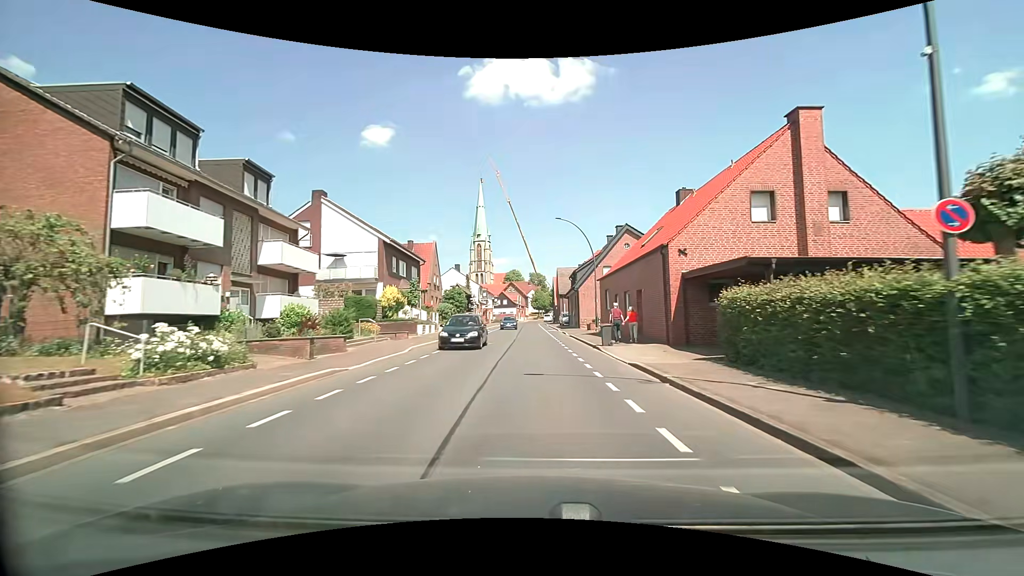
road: secondary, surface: asphalt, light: Day
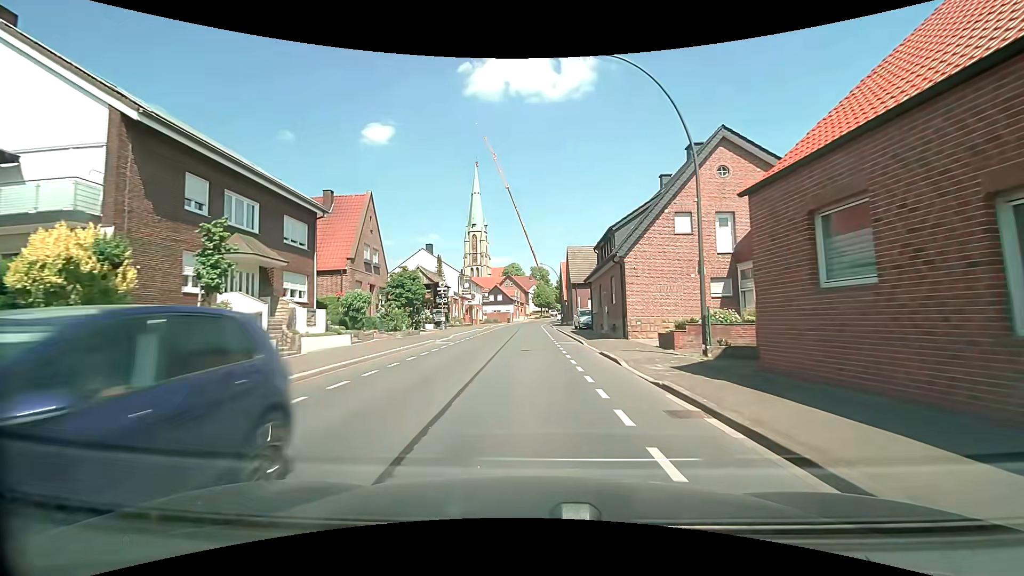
(0.0, +25.2) m; -1°
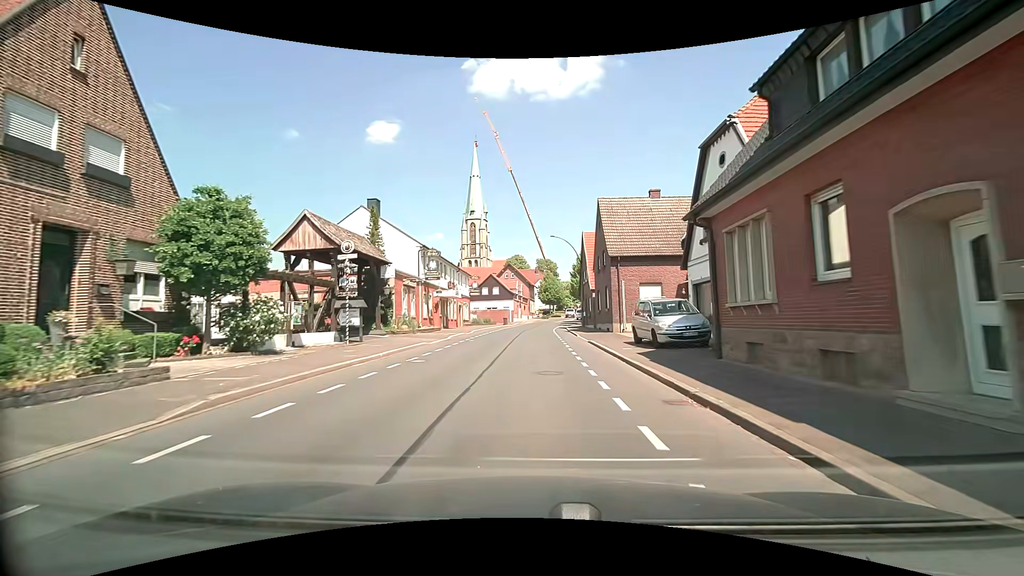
(-0.1, +25.4) m; 0°
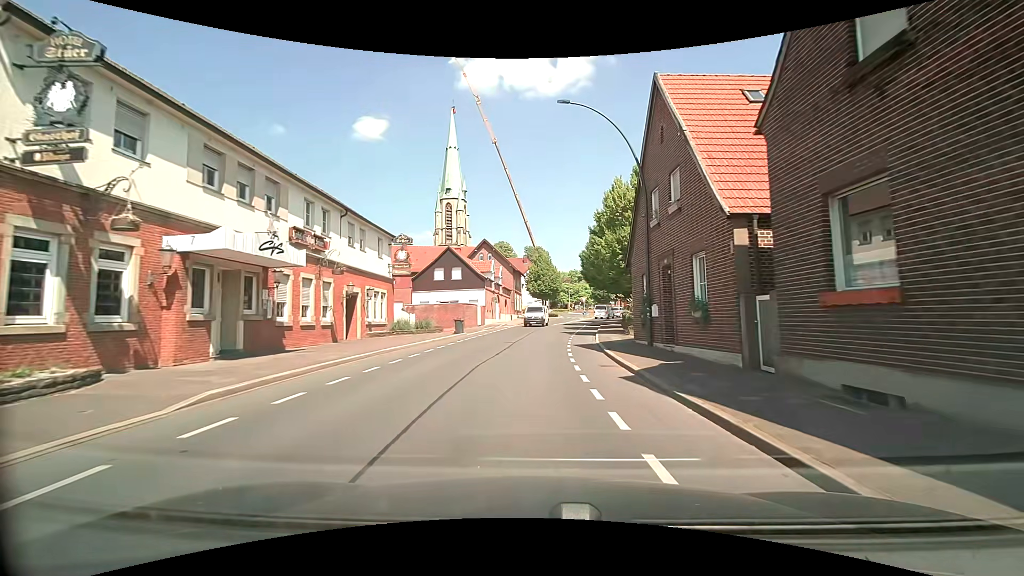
(+0.2, +31.6) m; +1°
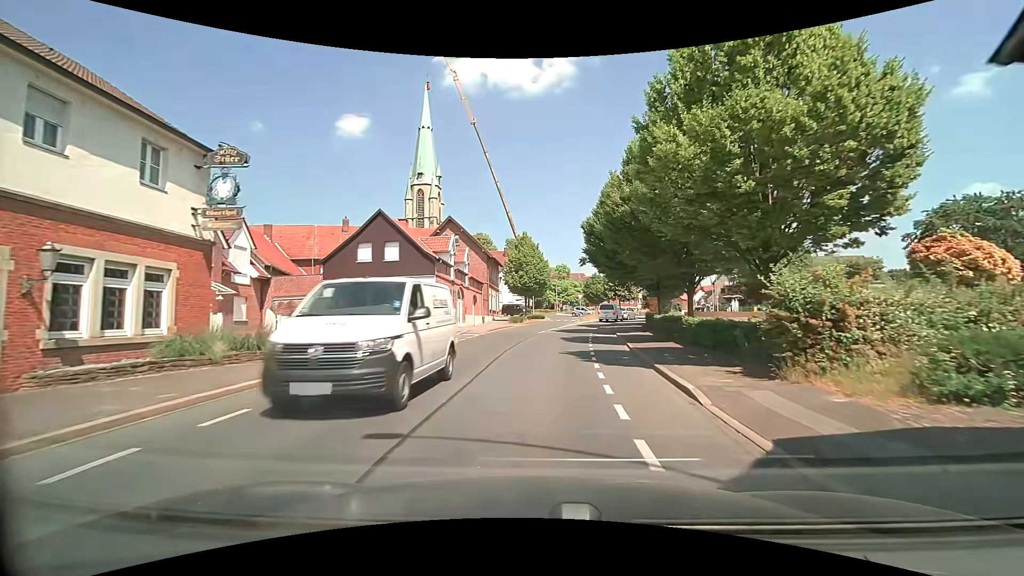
(+0.2, +17.6) m; +3°
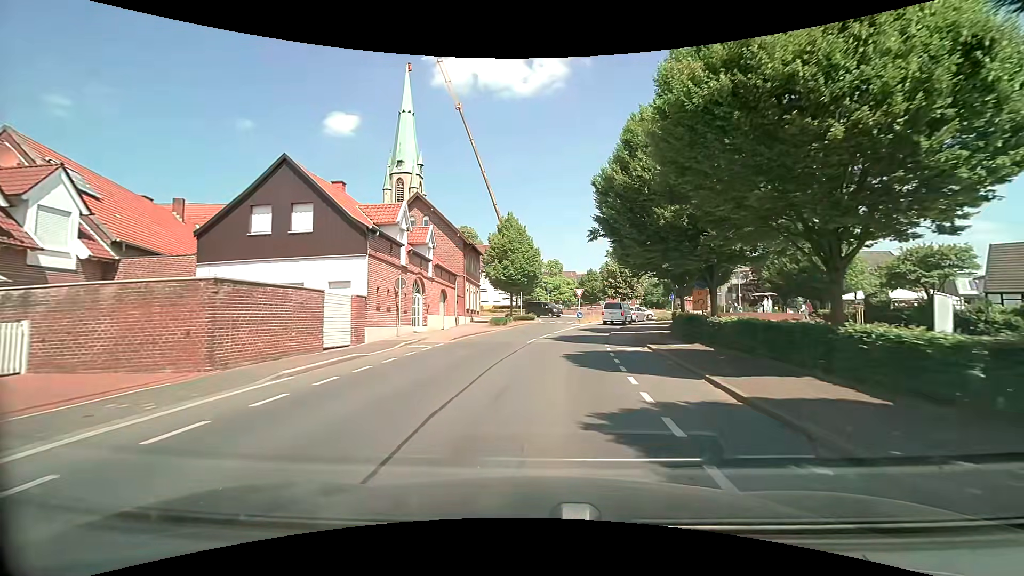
(0.0, +10.9) m; -1°
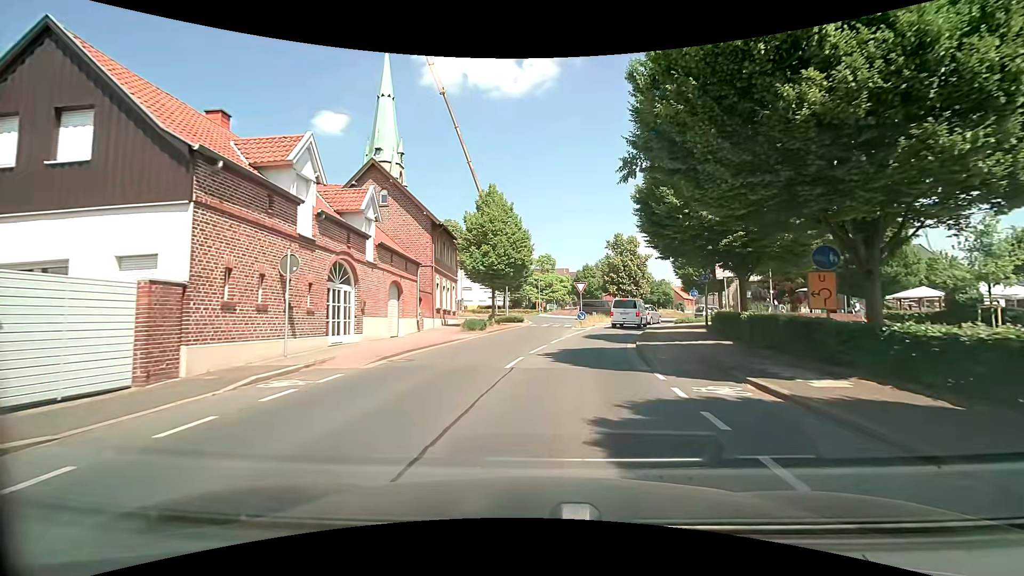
(+0.2, +9.7) m; +2°
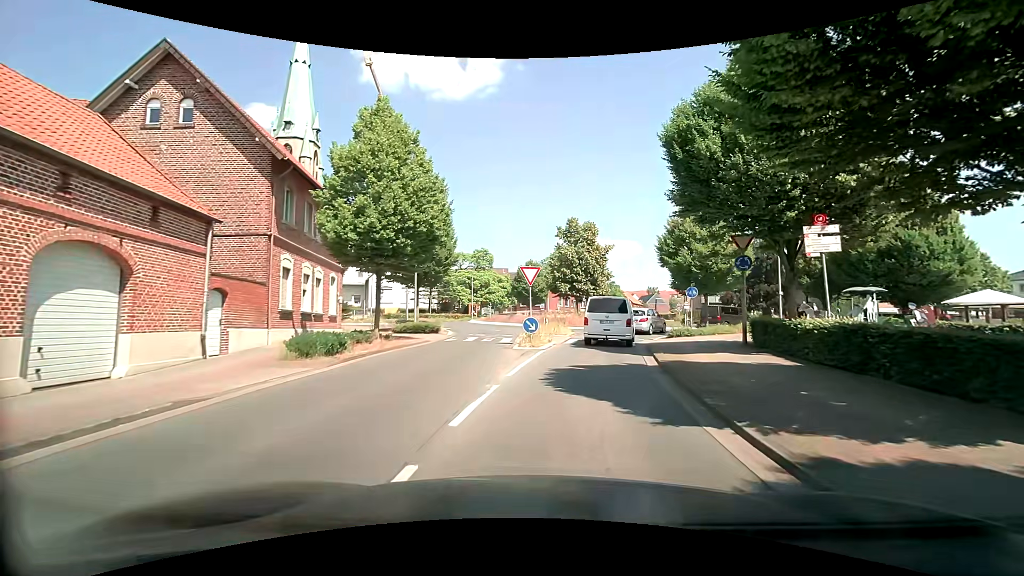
(+0.6, +14.1) m; +6°
(+1, +10) (+2, +20) (+4, +30) (+10, +38) (+18, +44) (+27, +49) (+36, +51) (+46, +52) (+56, +53) (+66, +53) m
